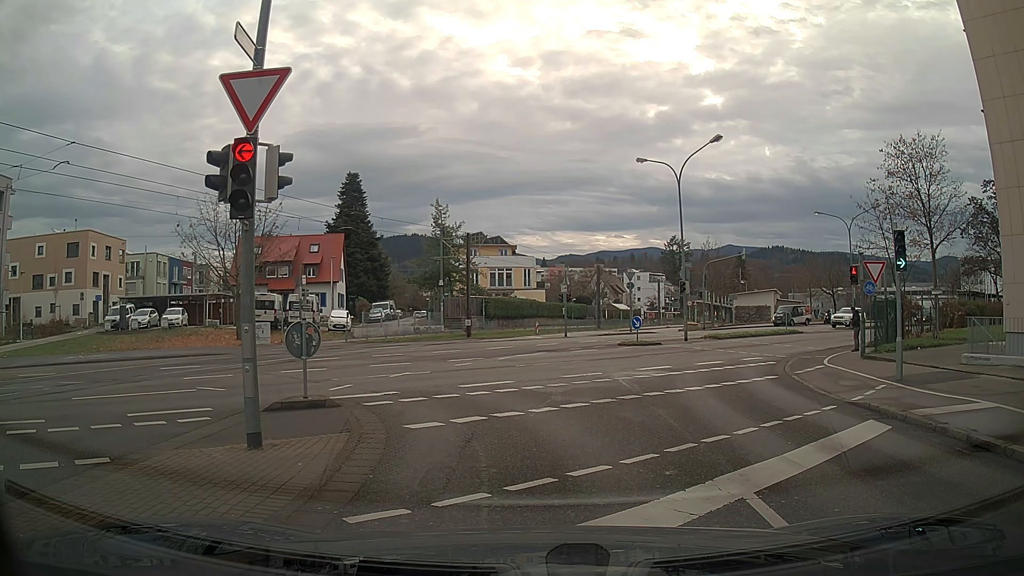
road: residential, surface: asphalt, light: Day
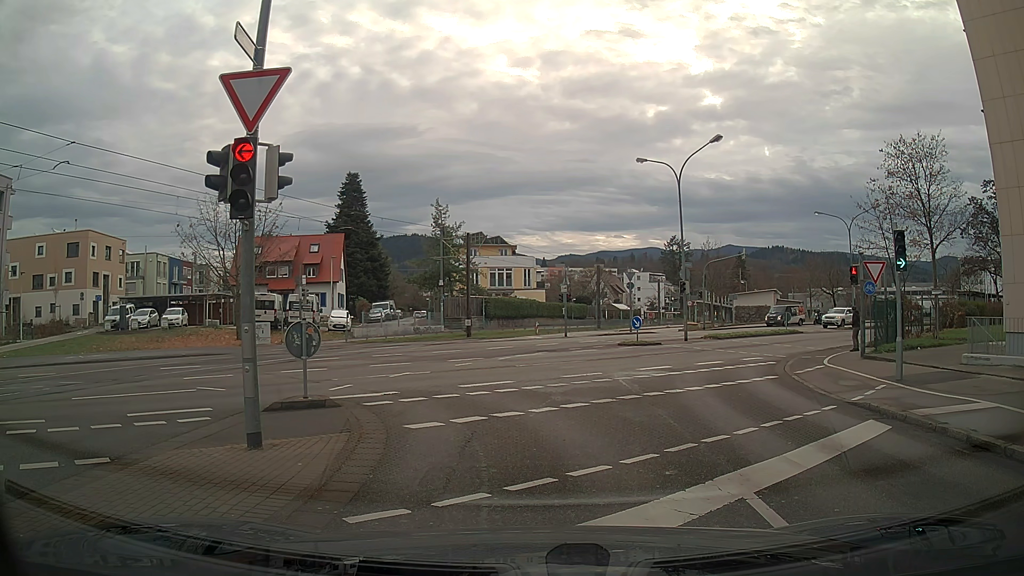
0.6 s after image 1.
(0.0, 0.0) m; 0°
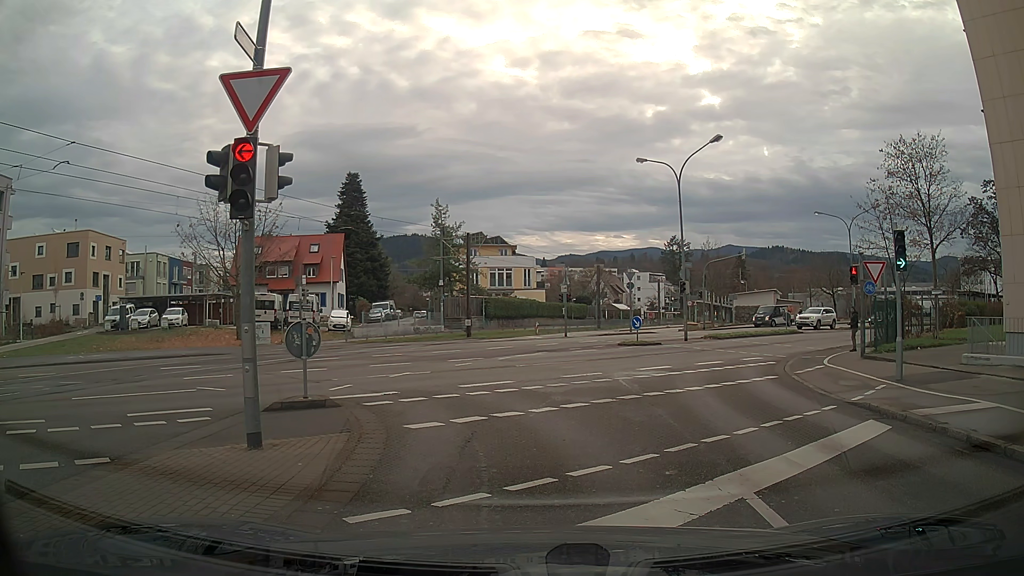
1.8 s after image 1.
(0.0, 0.0) m; 0°
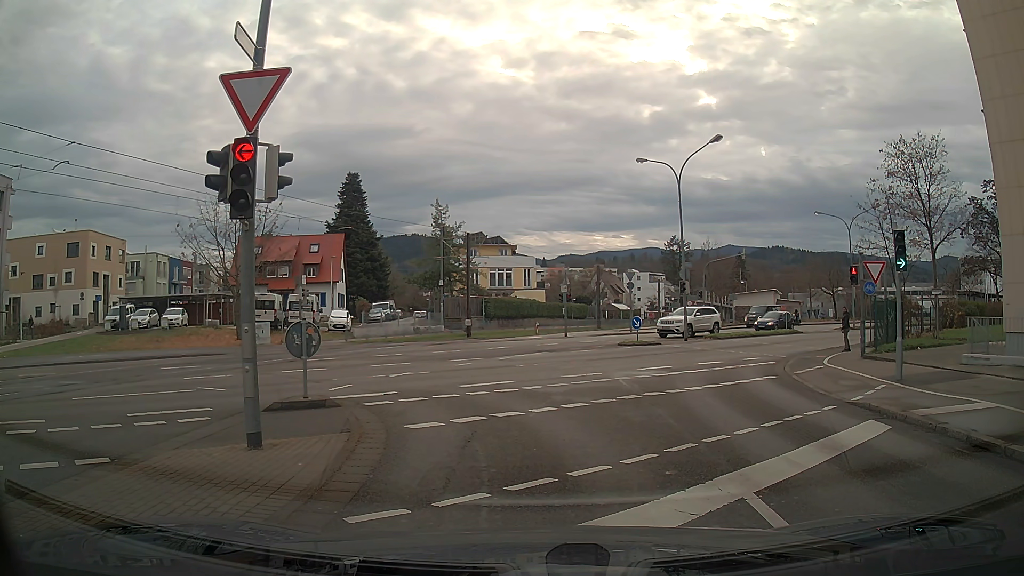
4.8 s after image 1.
(0.0, 0.0) m; 0°
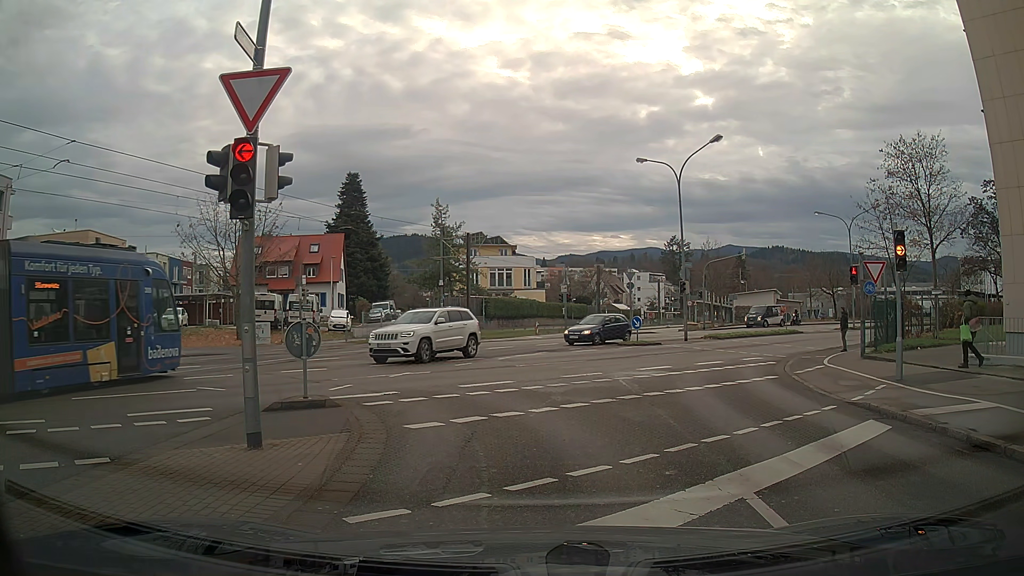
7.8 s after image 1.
(0.0, 0.0) m; 0°
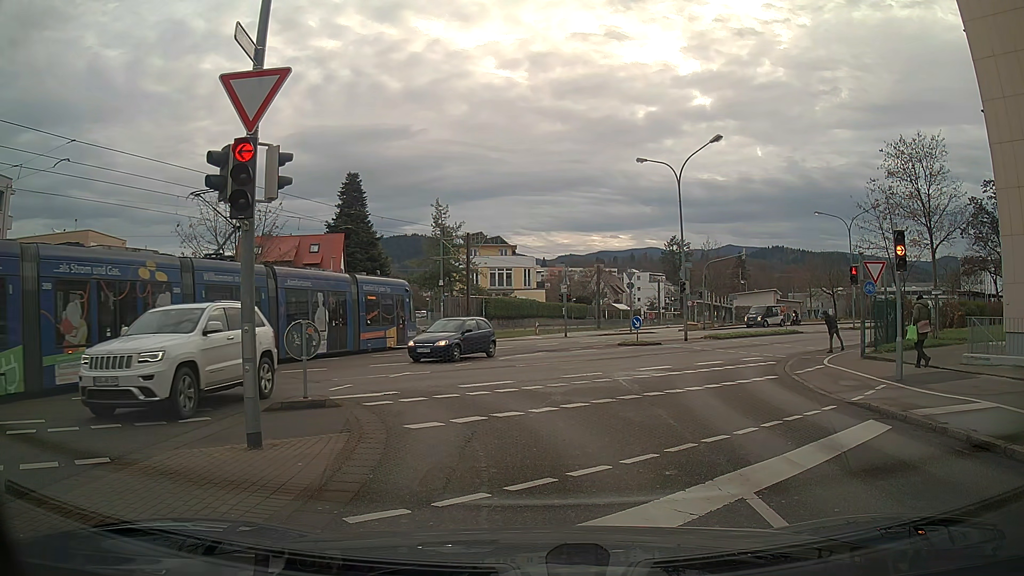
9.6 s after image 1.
(0.0, 0.0) m; 0°
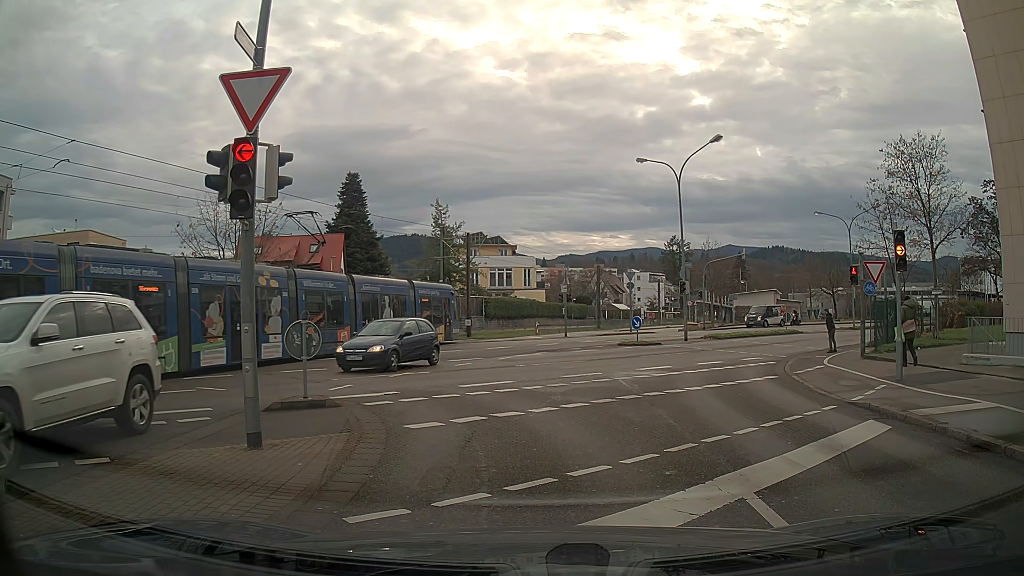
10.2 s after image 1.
(0.0, 0.0) m; 0°
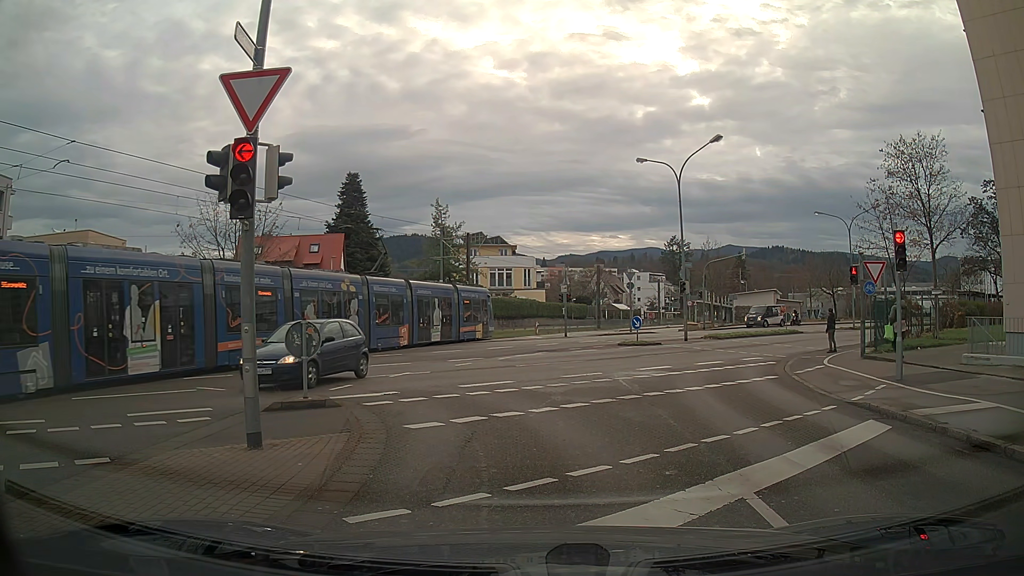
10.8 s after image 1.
(0.0, 0.0) m; 0°
